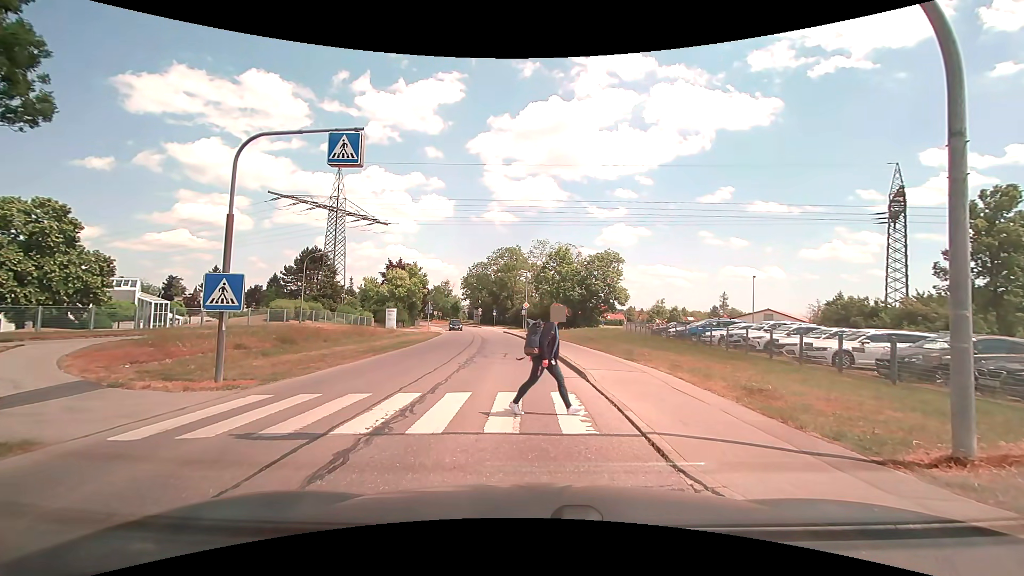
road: tertiary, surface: asphalt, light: Day
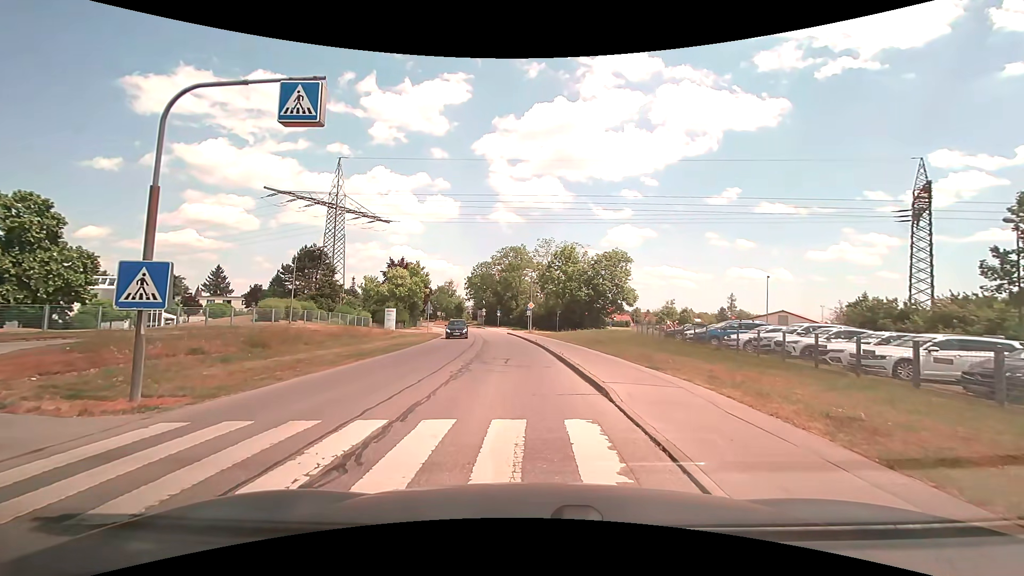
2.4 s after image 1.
(0.0, +2.7) m; -1°
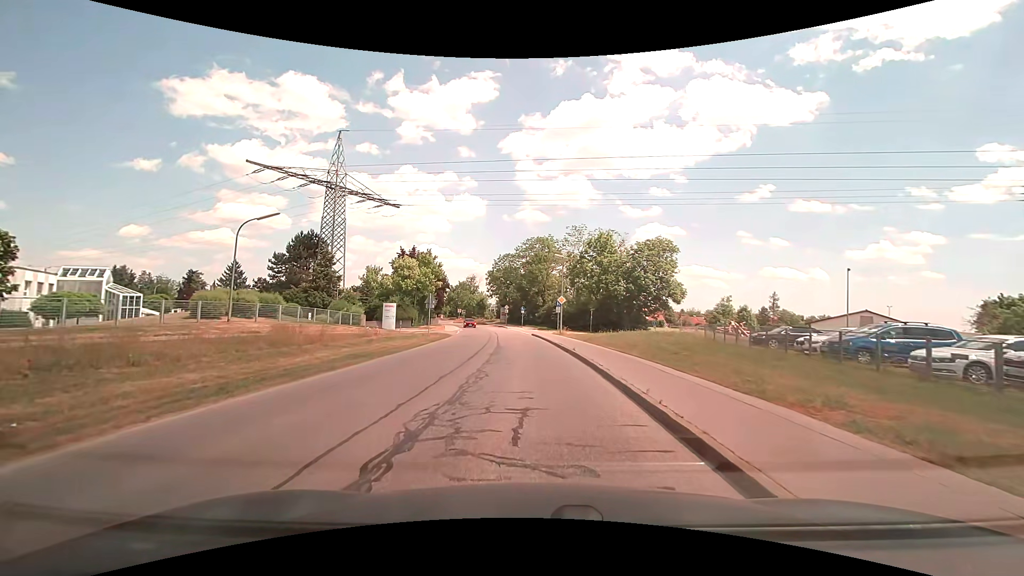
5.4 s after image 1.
(-0.3, +11.2) m; -2°
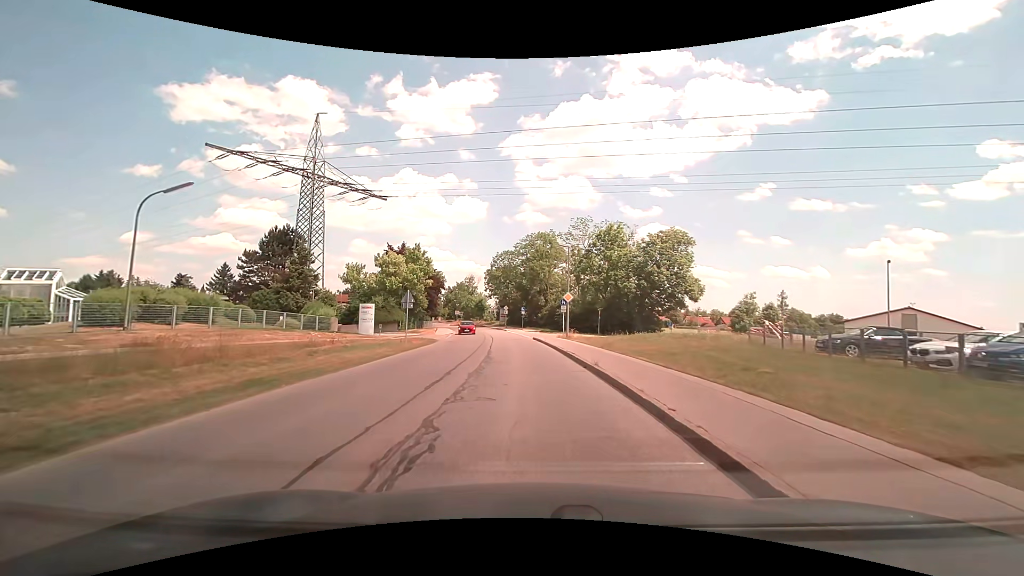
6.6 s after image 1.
(0.0, +6.9) m; 0°
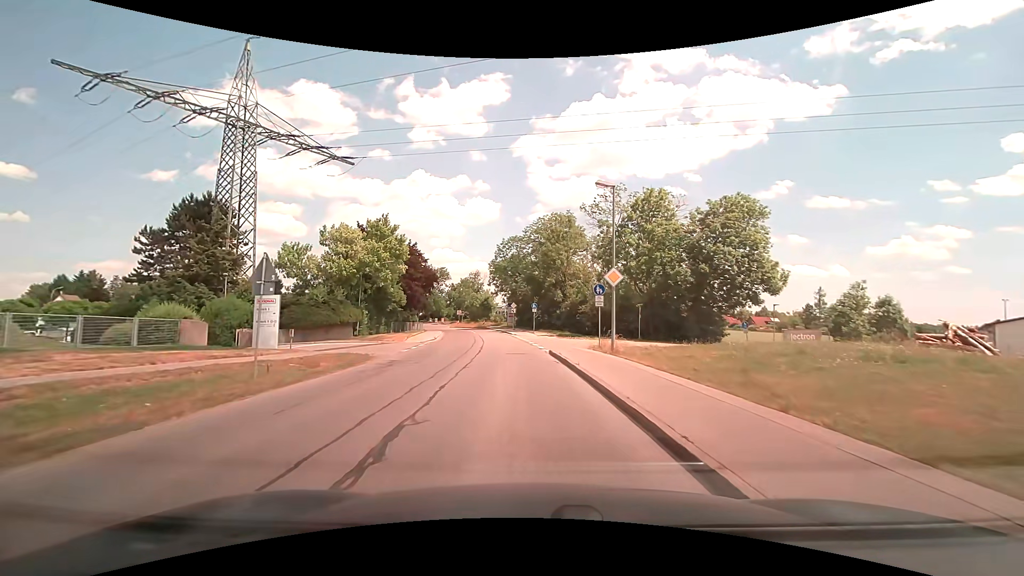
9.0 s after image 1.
(-0.2, +17.1) m; -2°
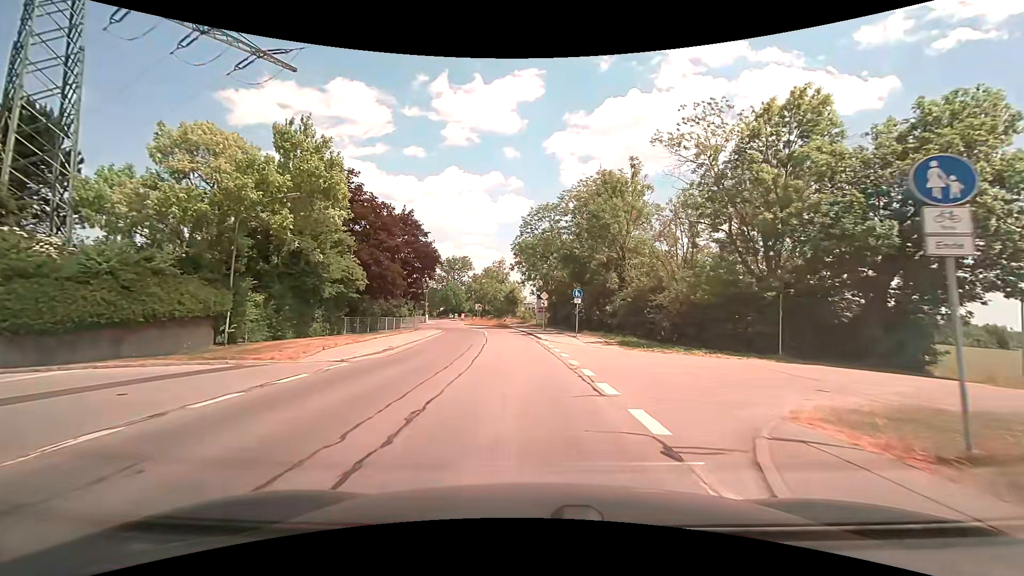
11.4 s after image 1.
(-0.6, +20.1) m; -4°
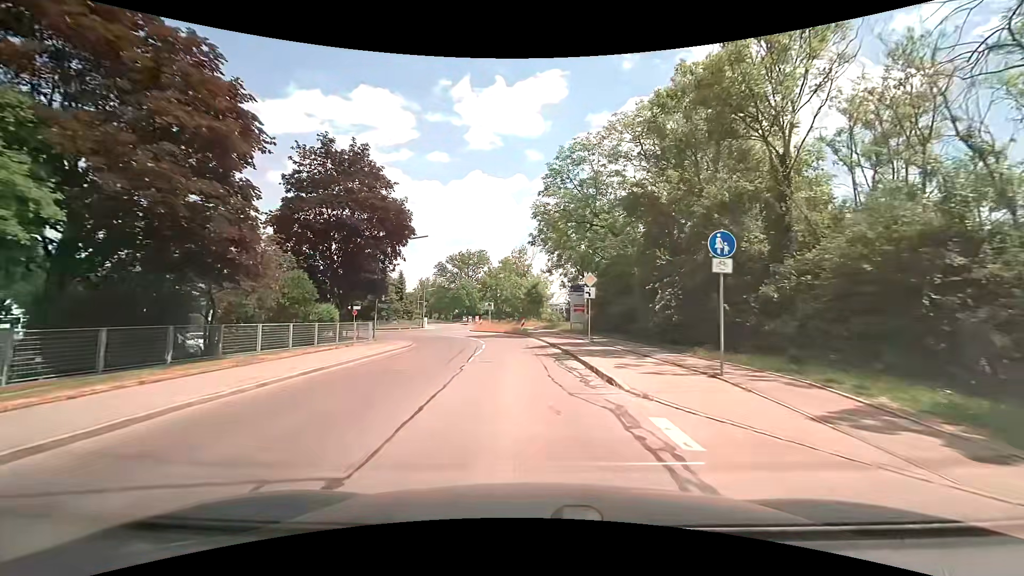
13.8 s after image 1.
(-0.4, +21.8) m; -3°
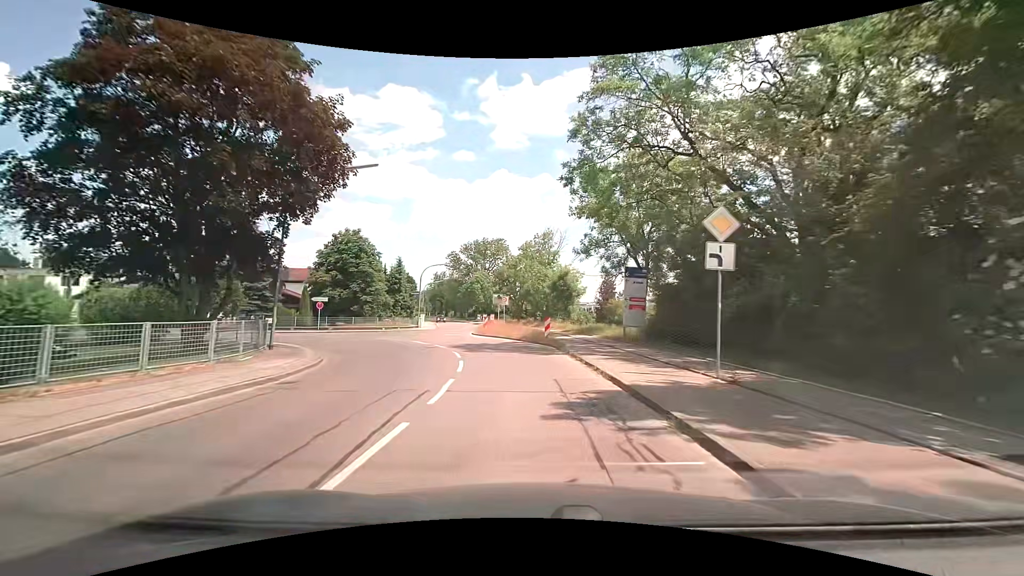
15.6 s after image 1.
(-0.3, +16.0) m; -4°
(0, +10) (-1, +20) (-3, +30) (-5, +39) (-5, +49) (-5, +59) (-6, +69) (-9, +79) (-11, +89) (-13, +99) m
